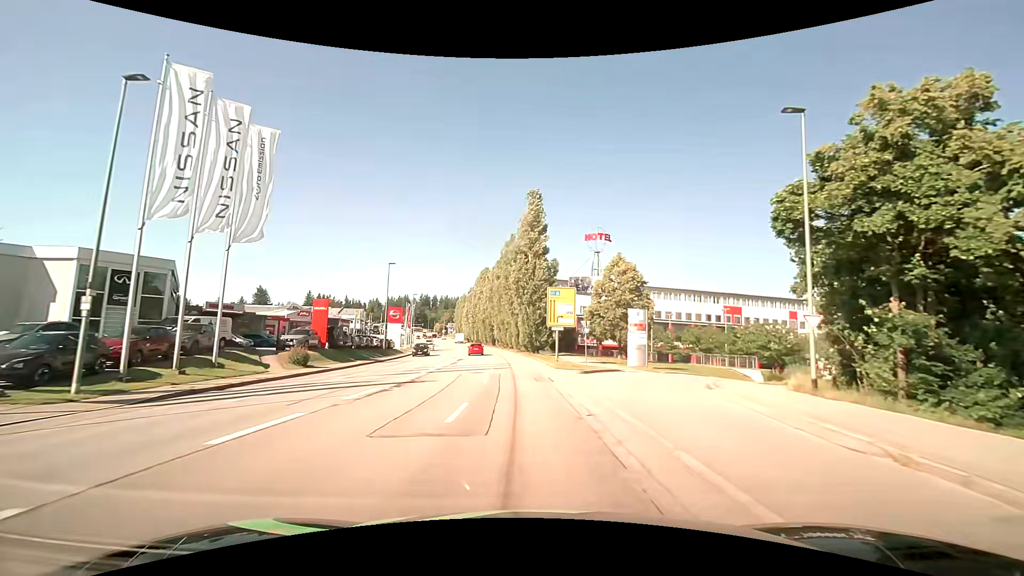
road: tertiary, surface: asphalt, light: Day
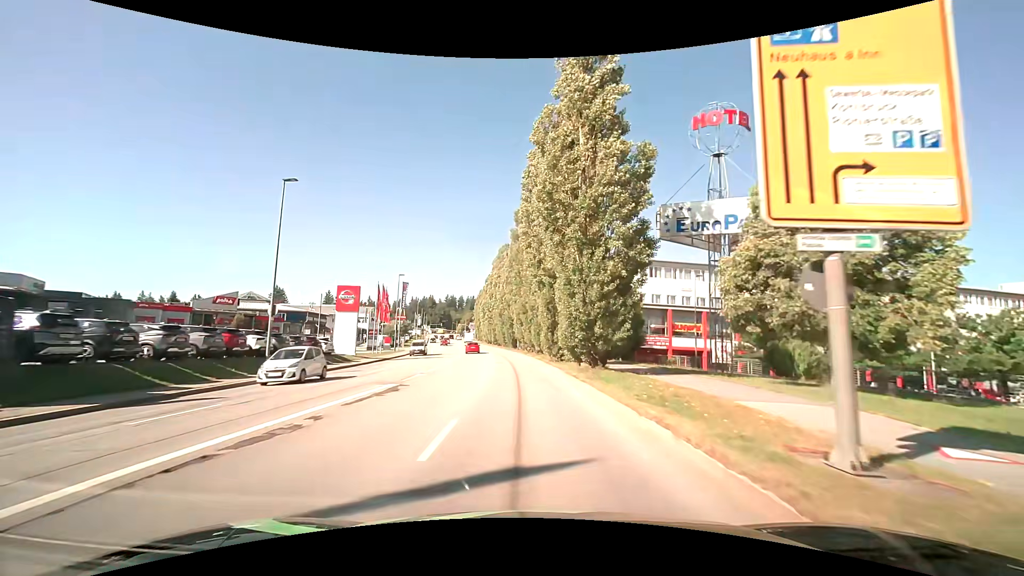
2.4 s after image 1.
(-0.9, +30.0) m; -3°
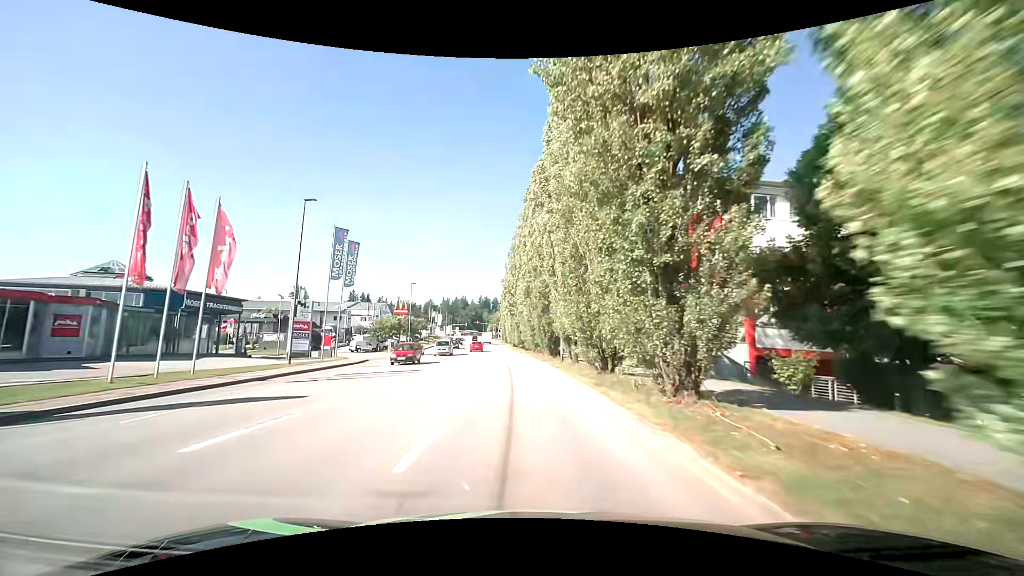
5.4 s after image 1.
(-1.3, +37.0) m; -5°
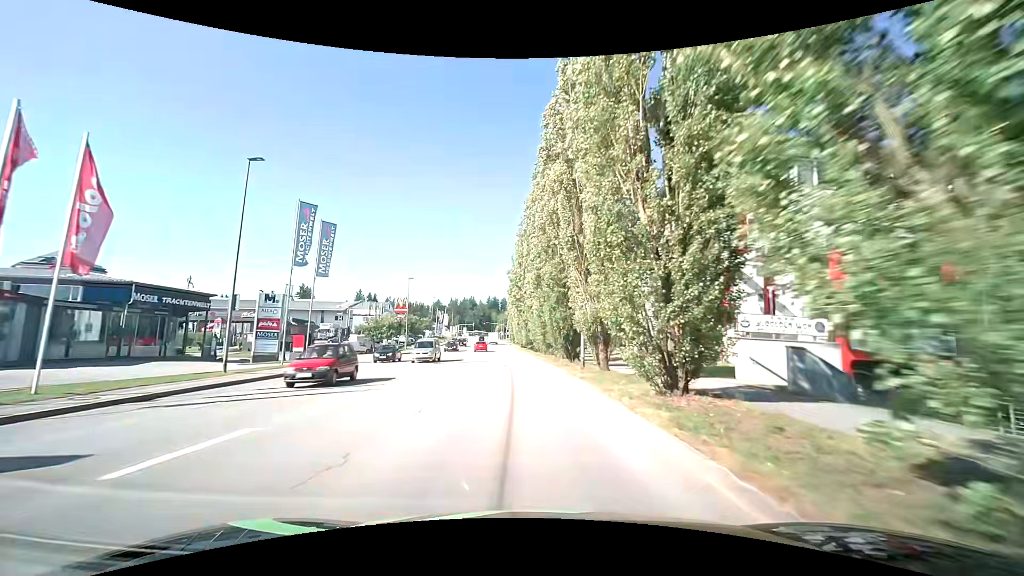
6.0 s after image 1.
(-0.1, +7.4) m; -1°
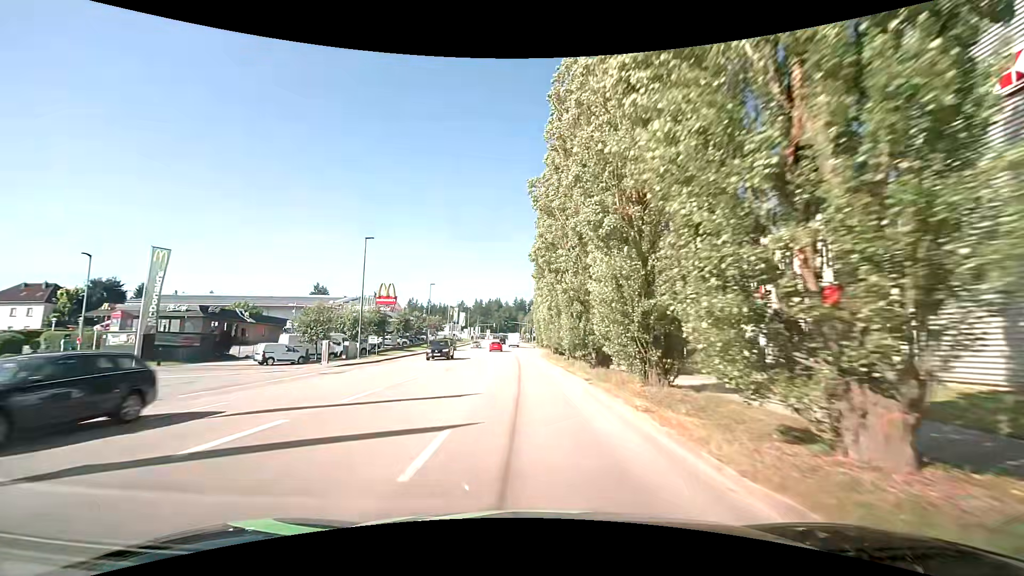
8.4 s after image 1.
(-0.8, +29.3) m; -4°
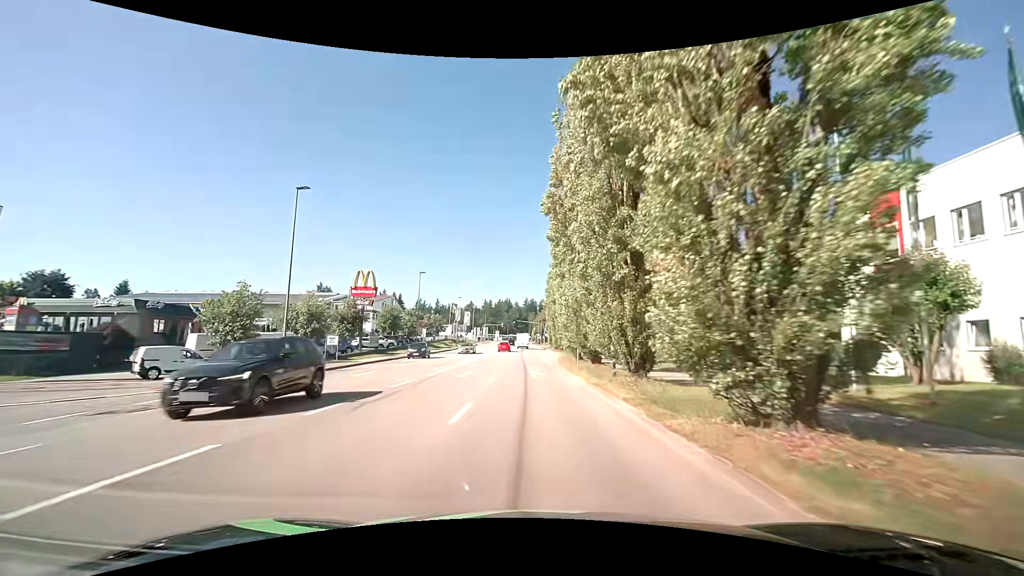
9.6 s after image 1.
(+0.1, +14.5) m; 0°
